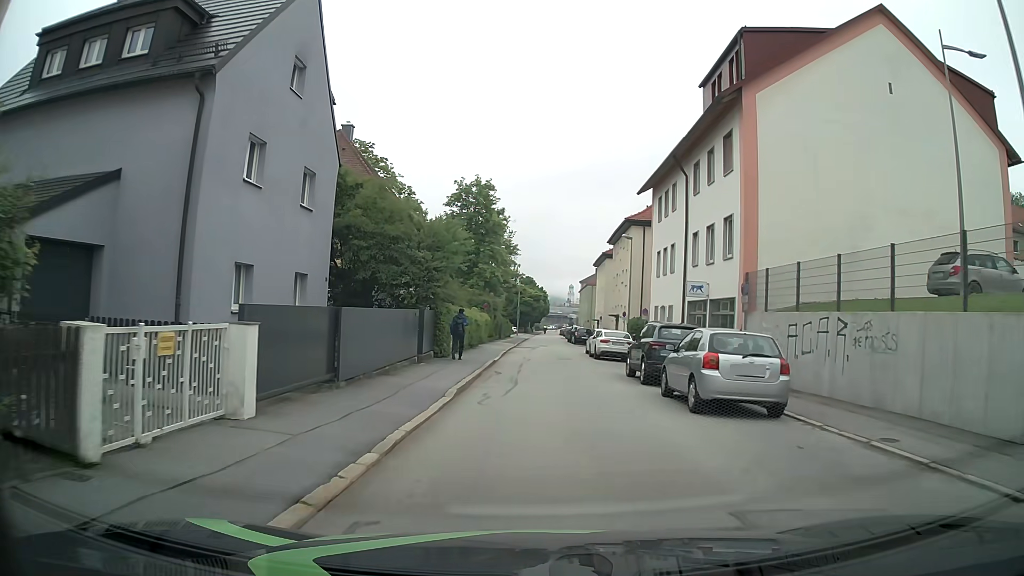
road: residential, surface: asphalt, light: Day
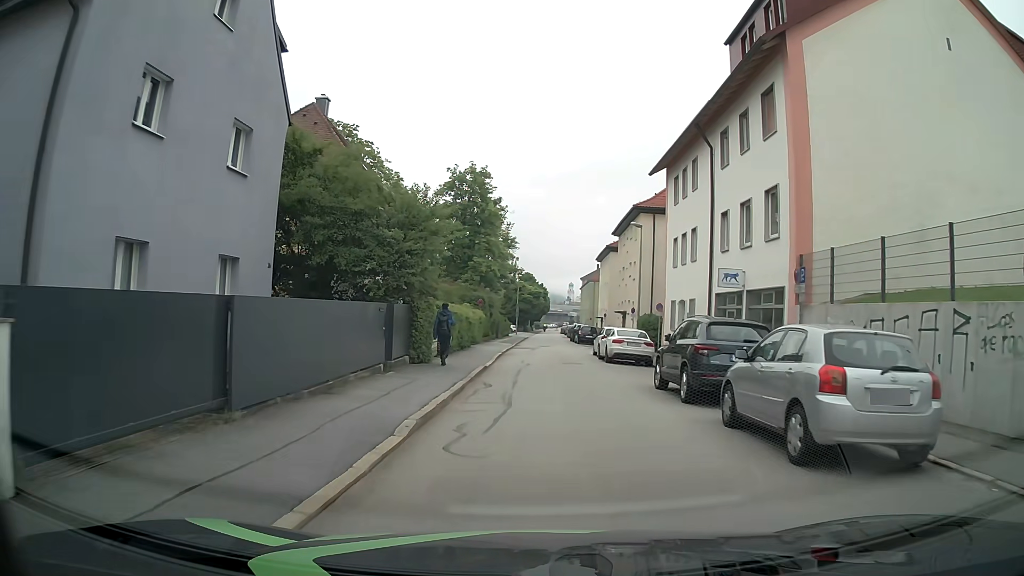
(0.0, +4.7) m; 0°
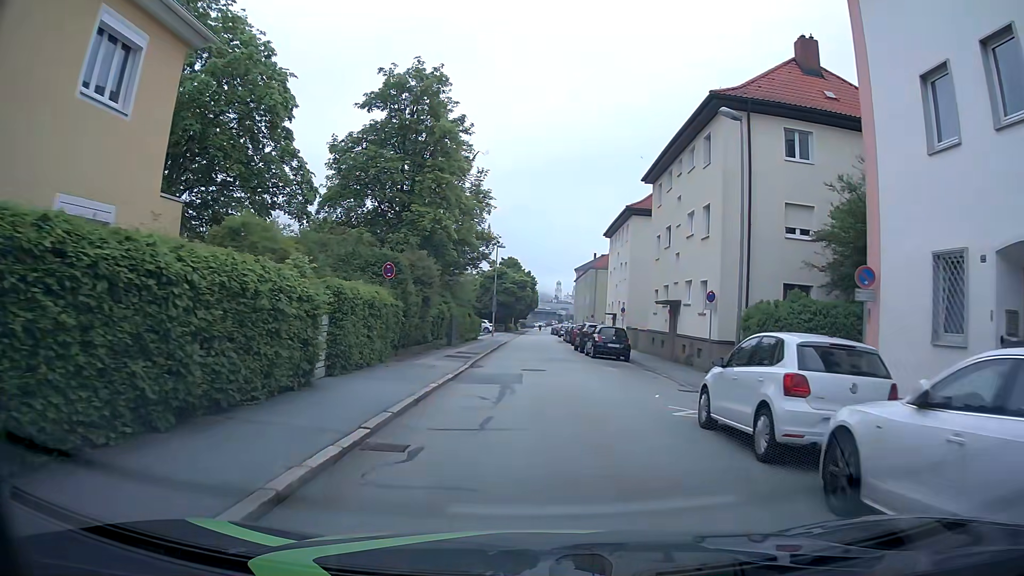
(+0.2, +23.9) m; 0°
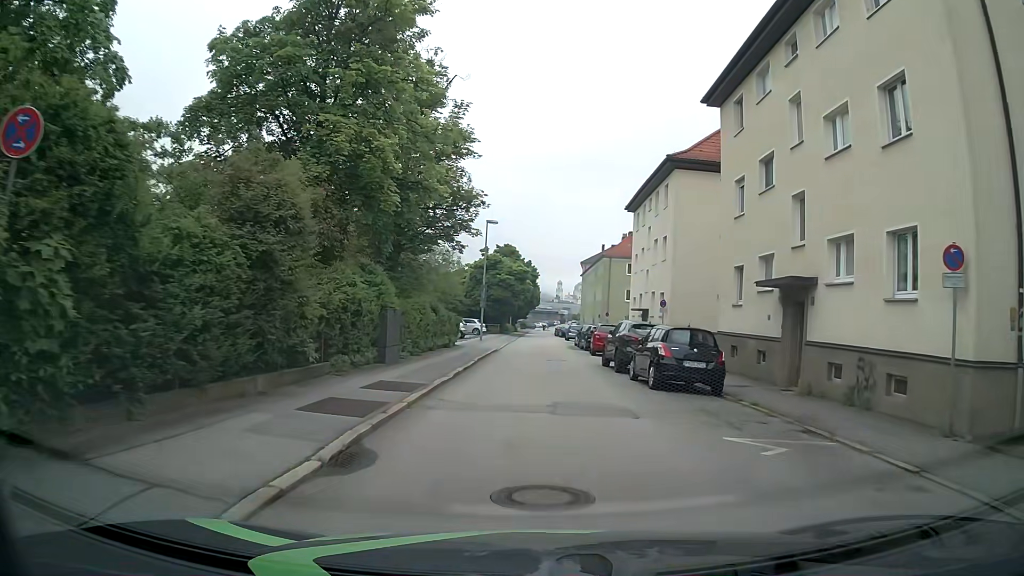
(+0.1, +14.6) m; +1°
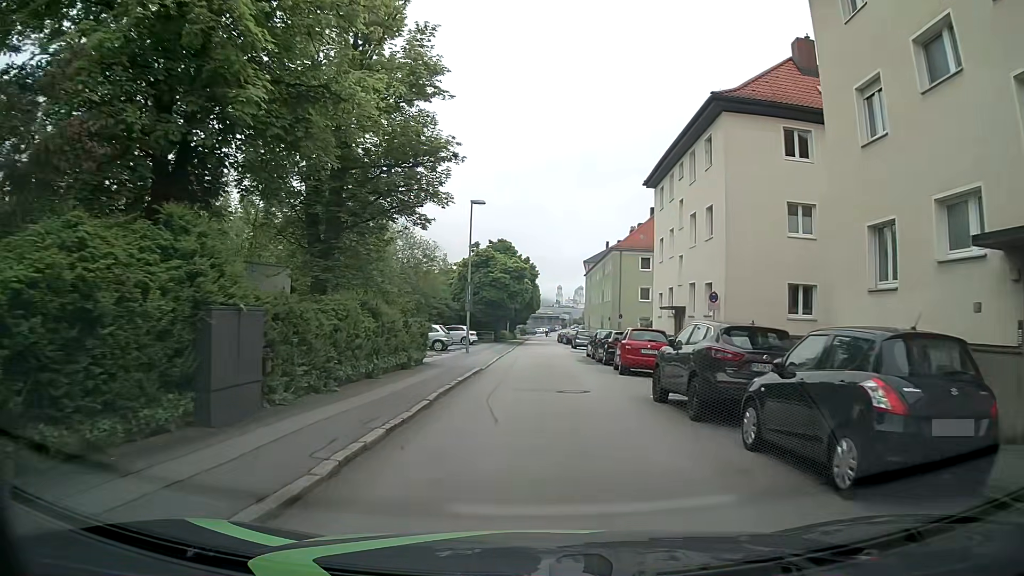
(0.0, +9.8) m; 0°
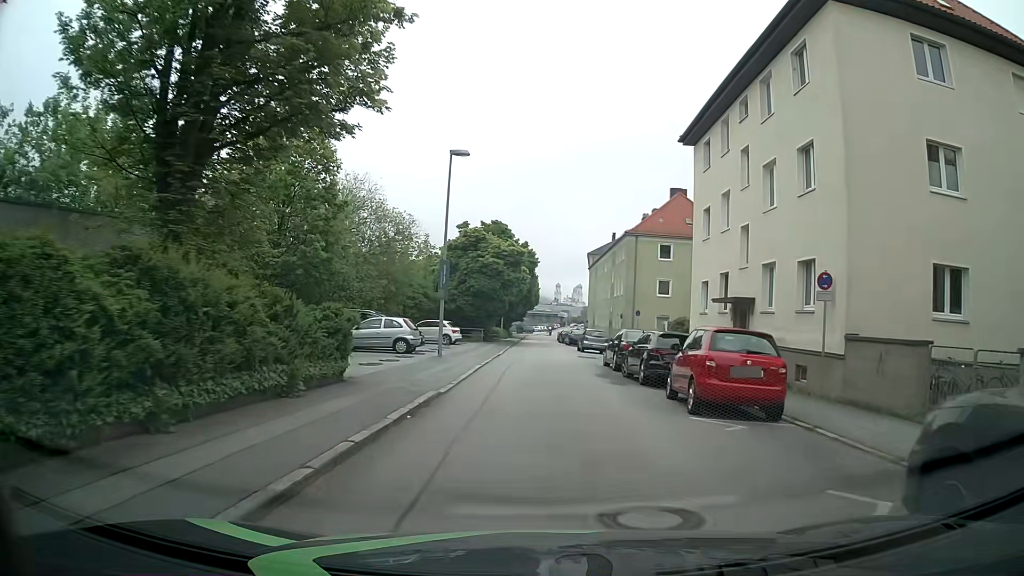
(-0.1, +9.8) m; 0°
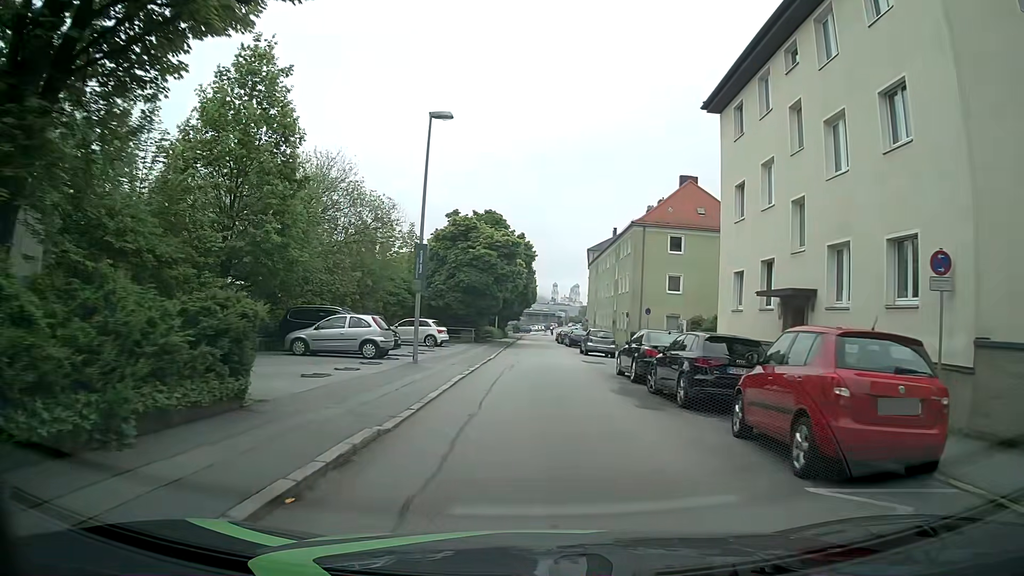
(0.0, +4.9) m; 0°
